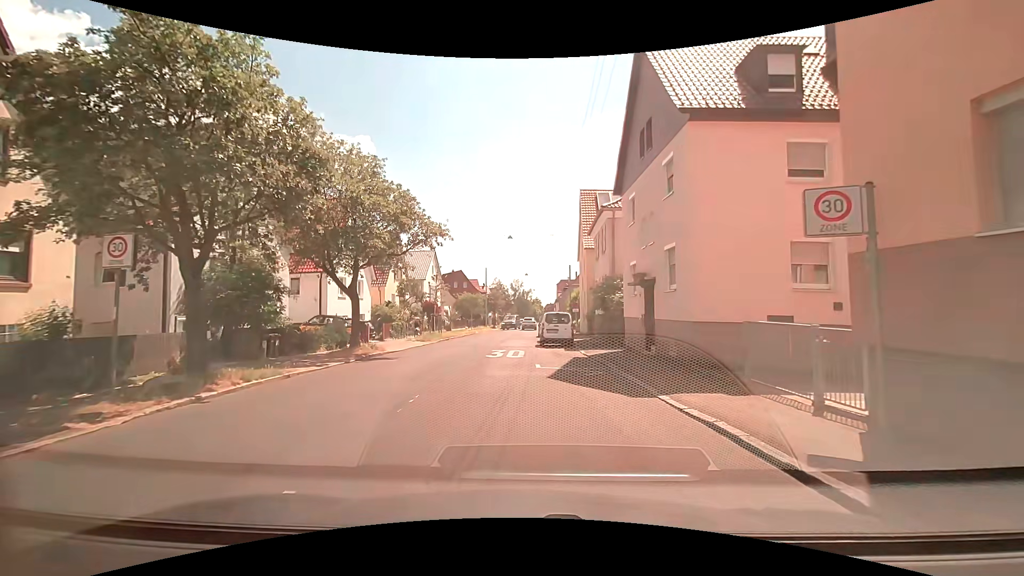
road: residential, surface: asphalt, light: Day
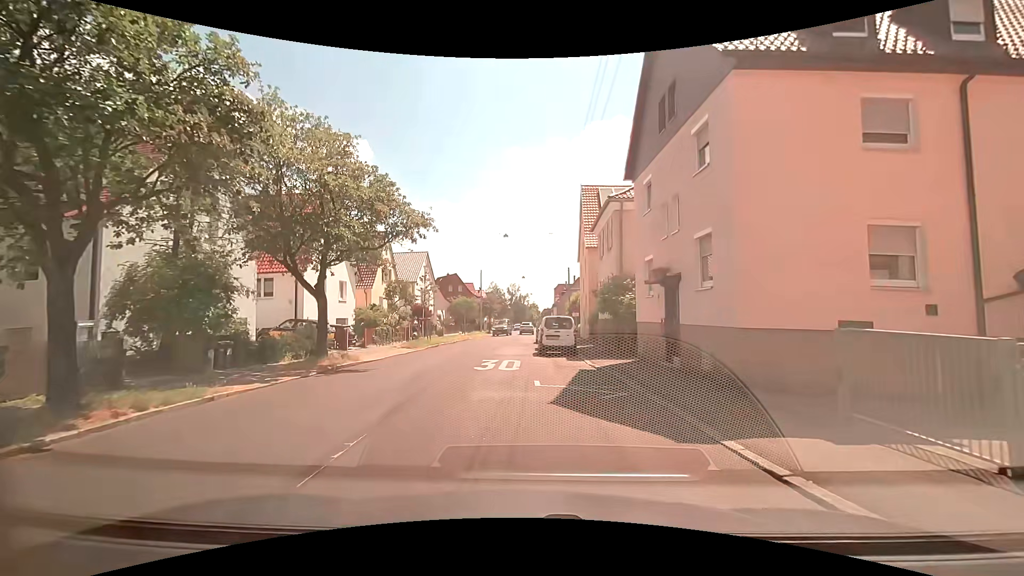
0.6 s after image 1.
(0.0, +3.0) m; +2°
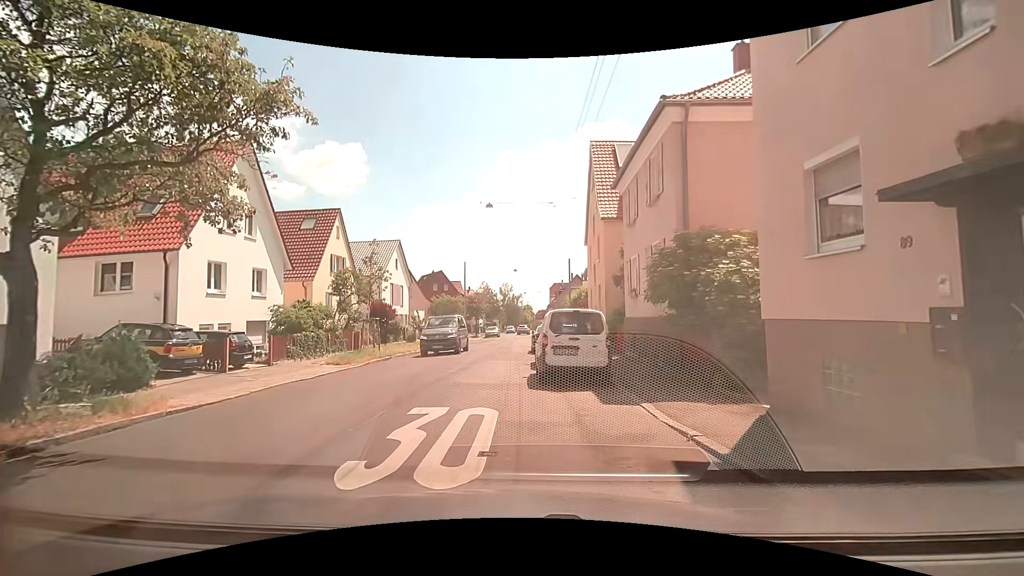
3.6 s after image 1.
(0.0, +10.0) m; -1°
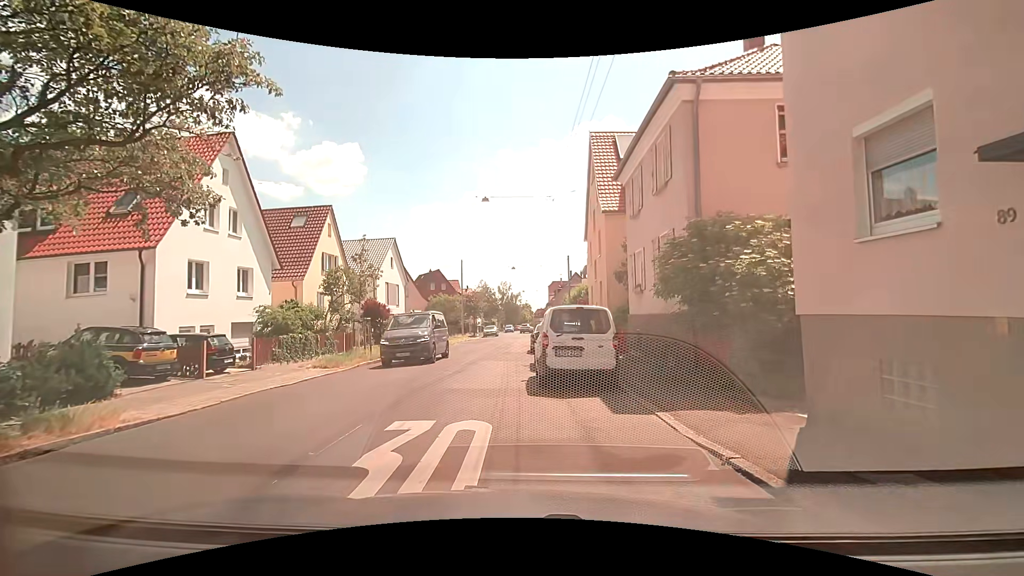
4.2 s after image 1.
(0.0, +1.1) m; 0°
